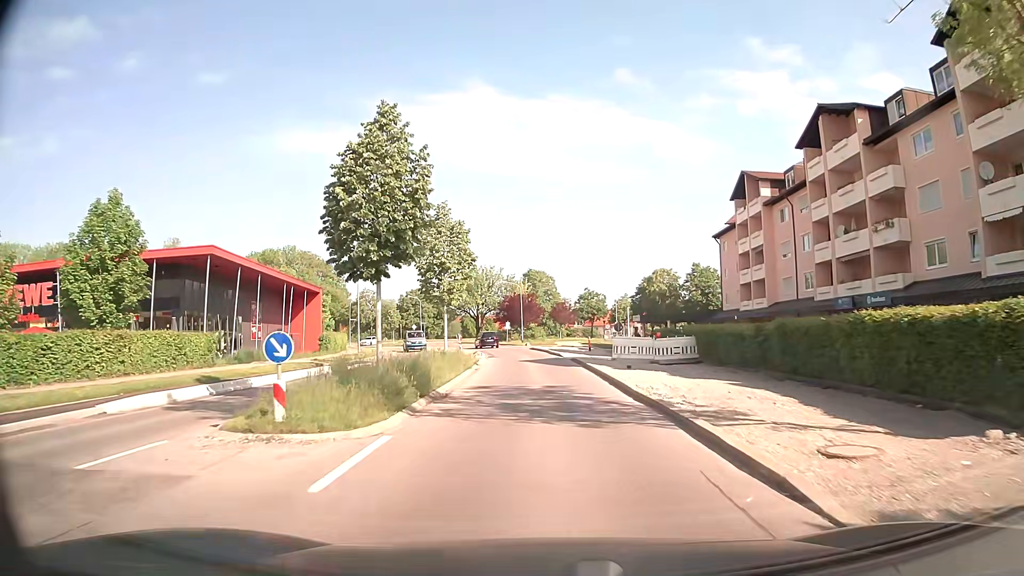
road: secondary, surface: asphalt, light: Day
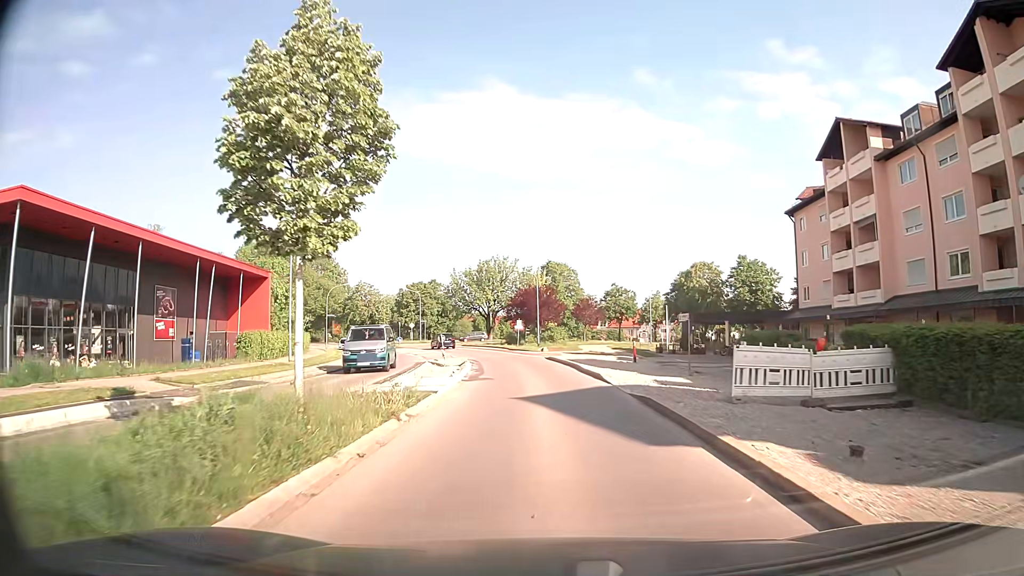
(-0.1, +17.2) m; -2°
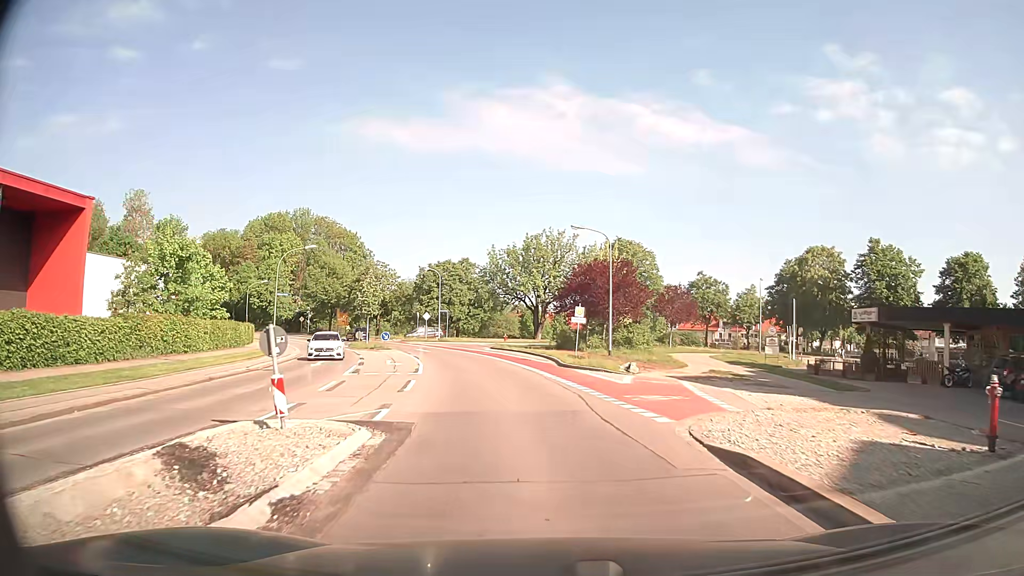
(-0.7, +27.5) m; -4°
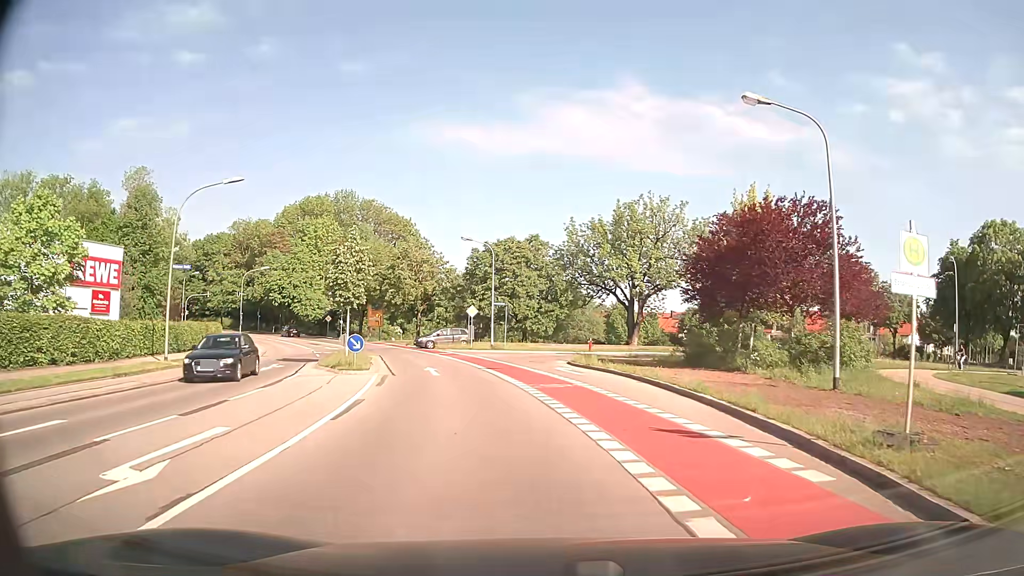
(-1.3, +22.9) m; -7°
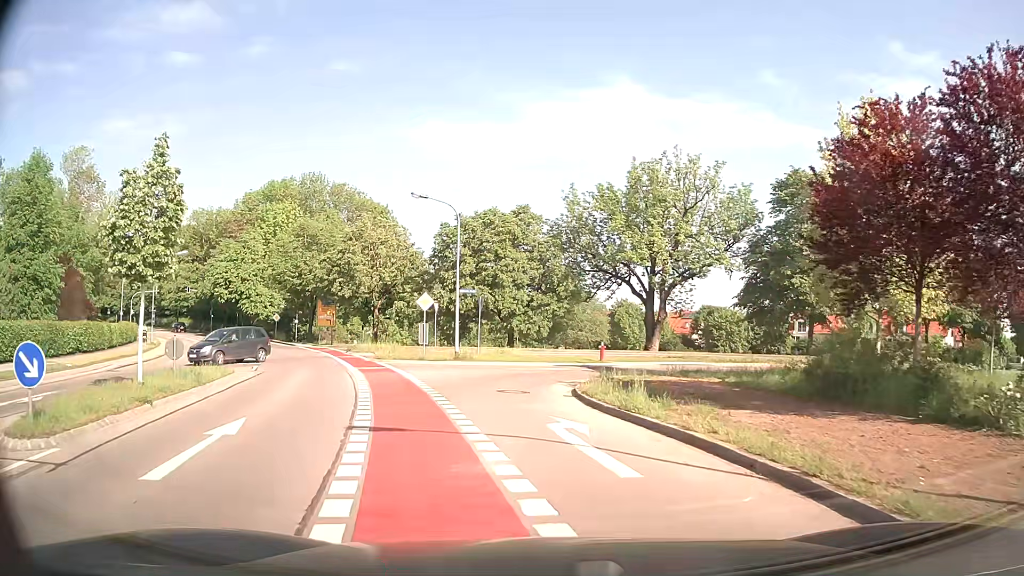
(+0.4, +15.5) m; +1°
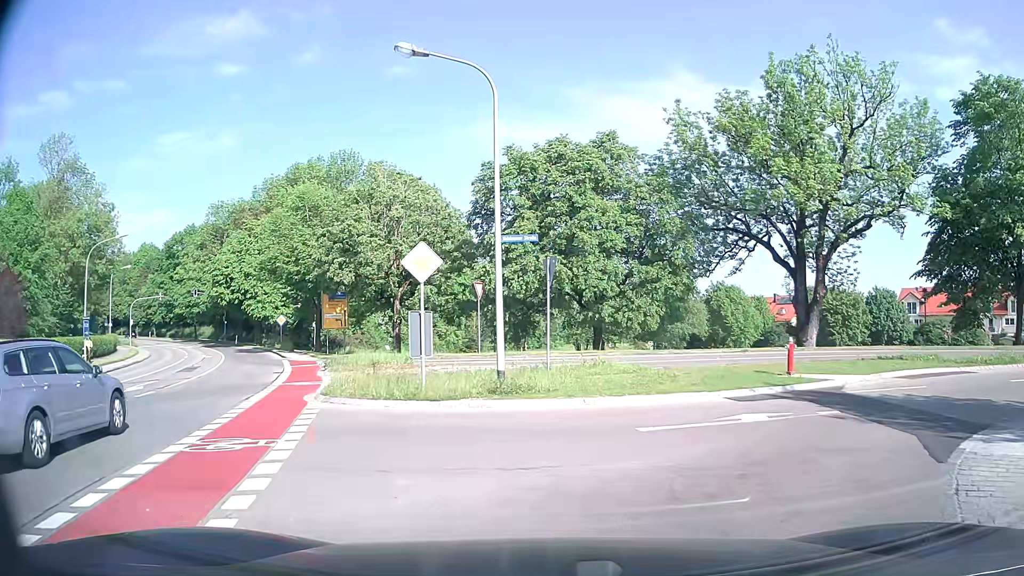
(-1.4, +17.0) m; -6°
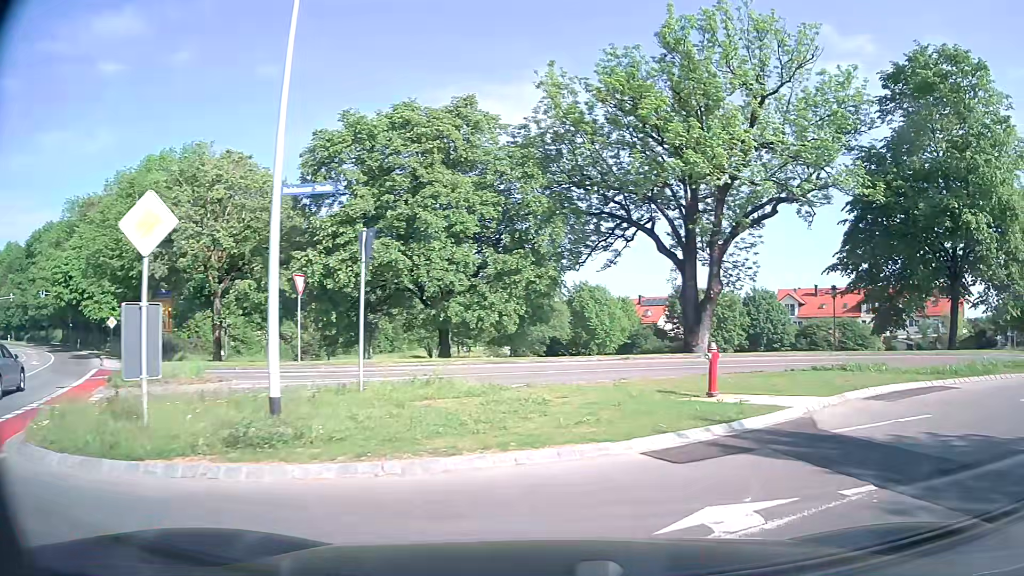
(+0.4, +5.4) m; +11°
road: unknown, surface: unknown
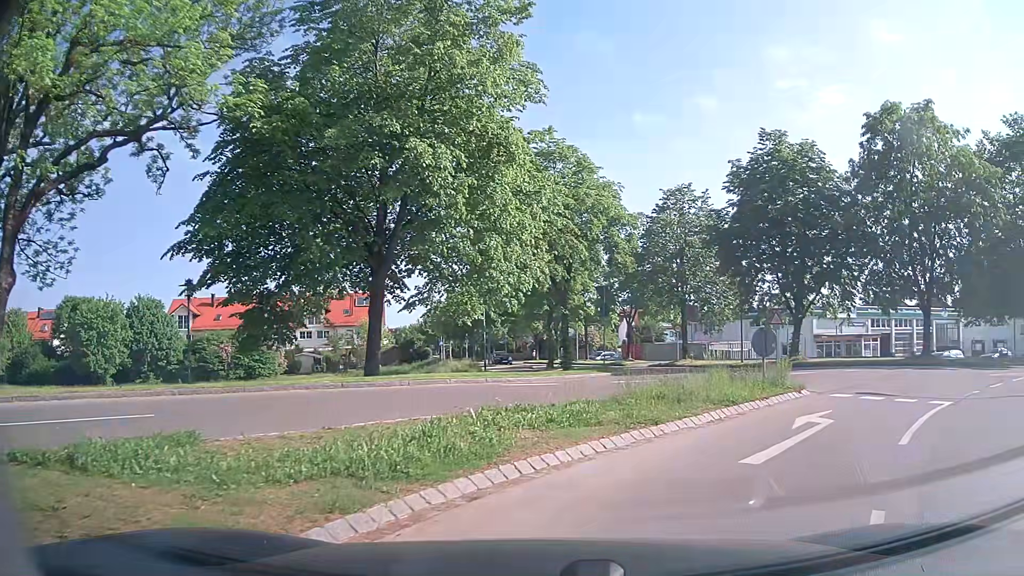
(+5.0, +9.9) m; +51°
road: tertiary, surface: asphalt
